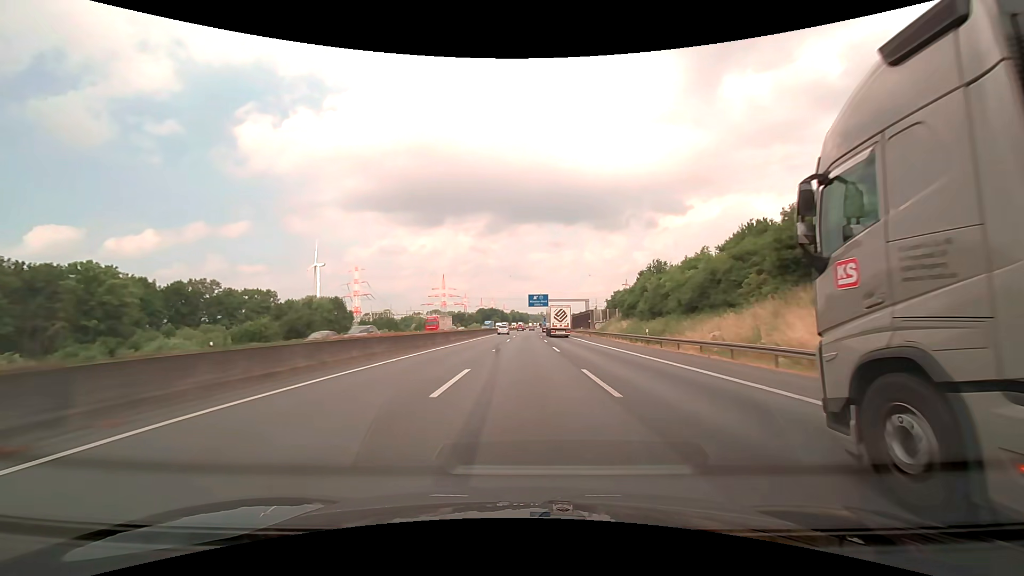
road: motorway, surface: asphalt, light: Day
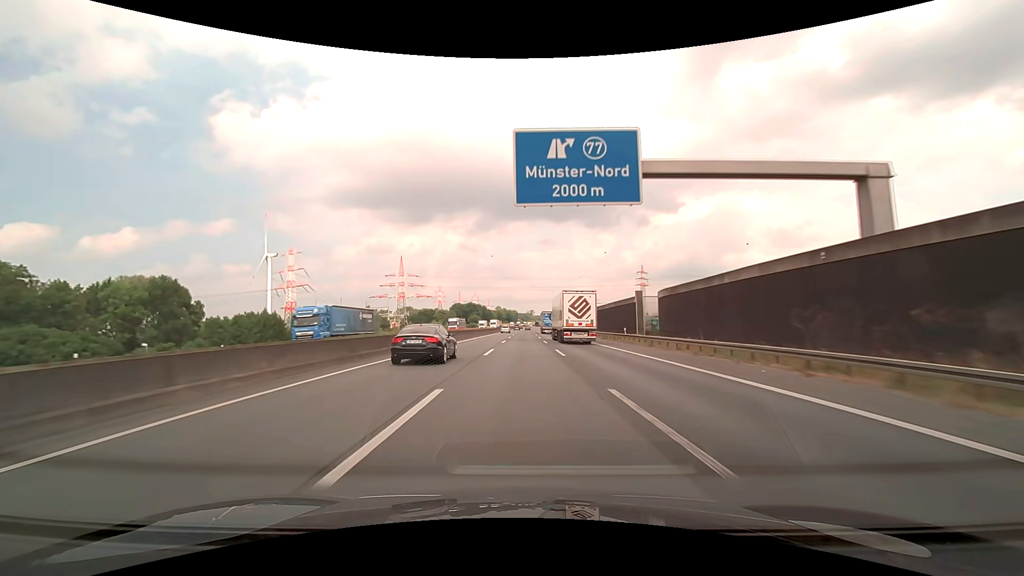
(+0.9, +95.1) m; +1°
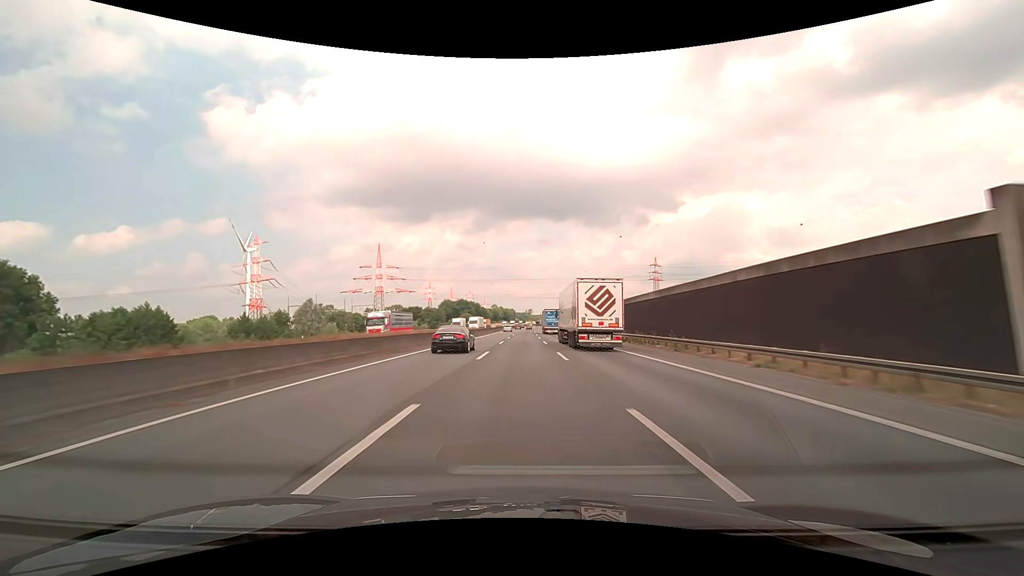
(+0.1, +38.1) m; 0°
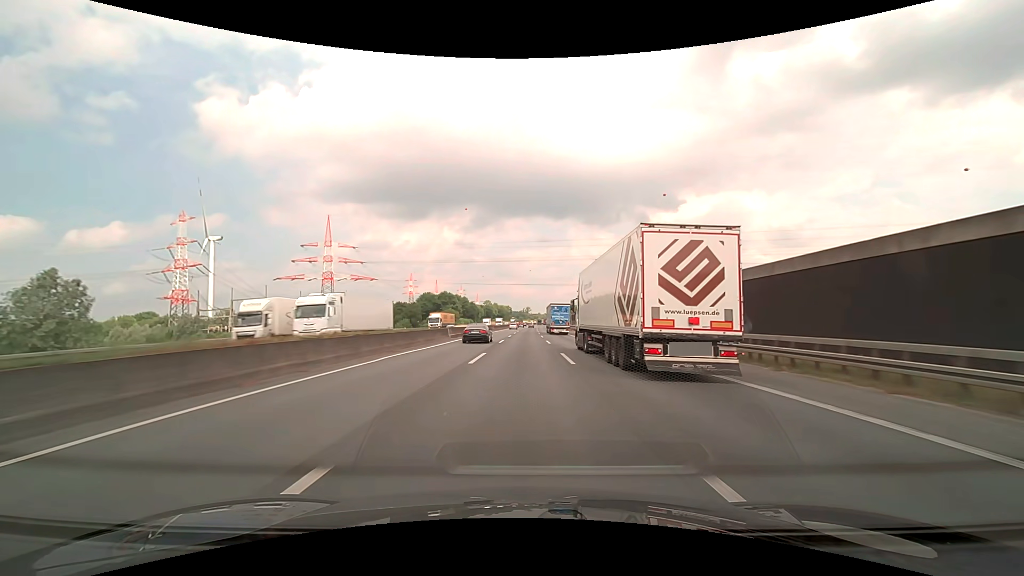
(+0.1, +57.1) m; 0°
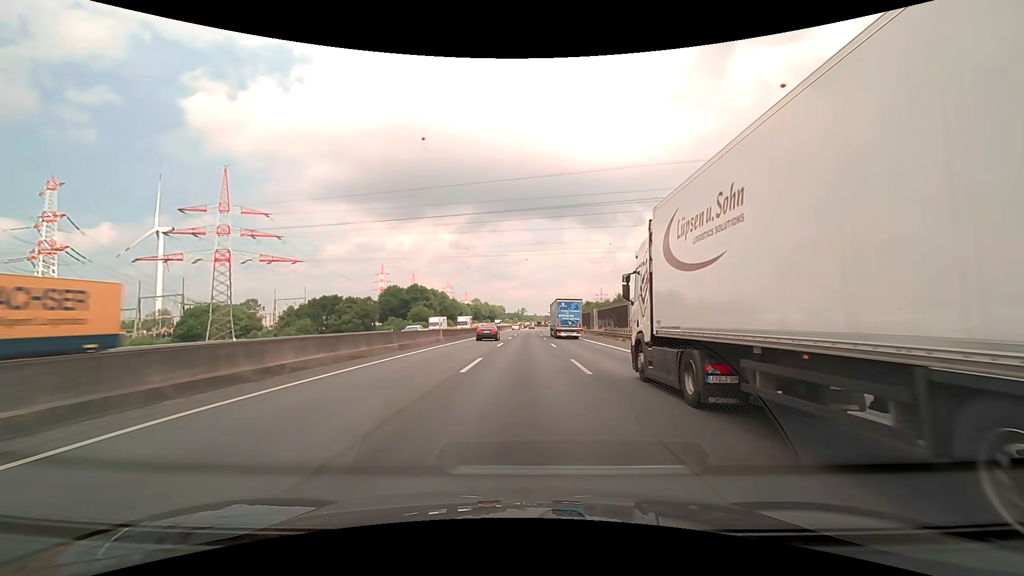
(+0.2, +57.1) m; +1°
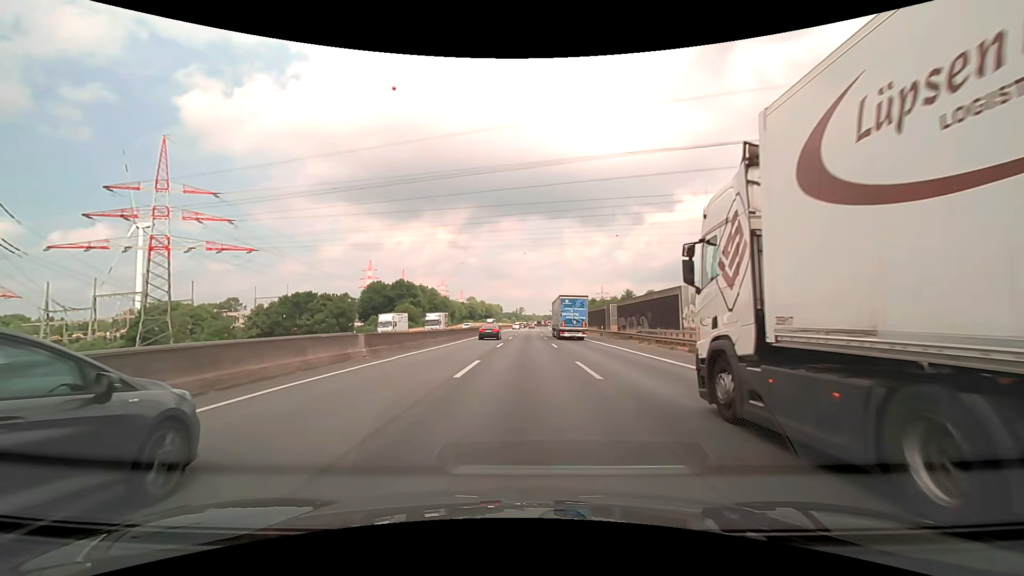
(0.0, +19.0) m; 0°
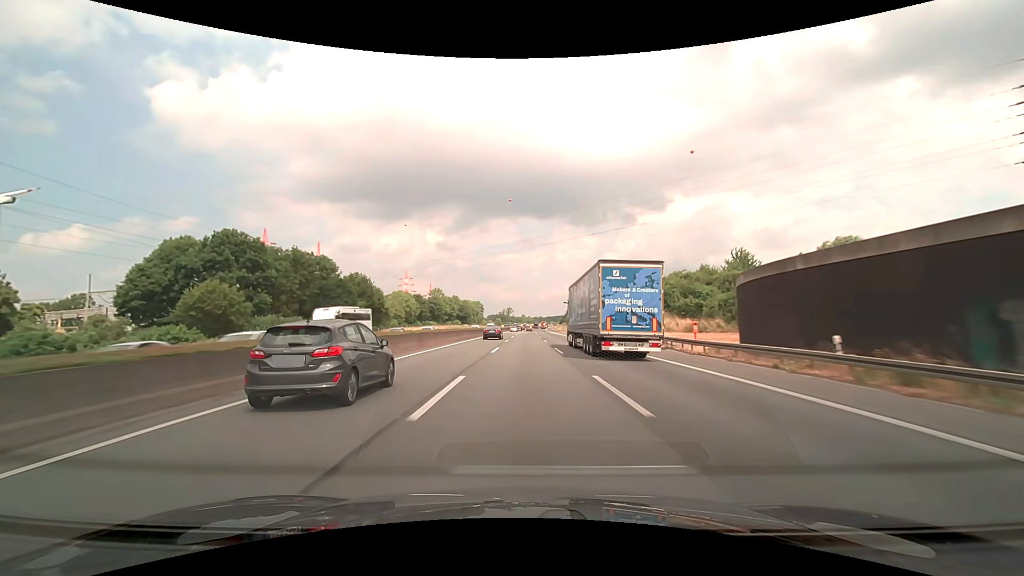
(+1.0, +95.0) m; +1°
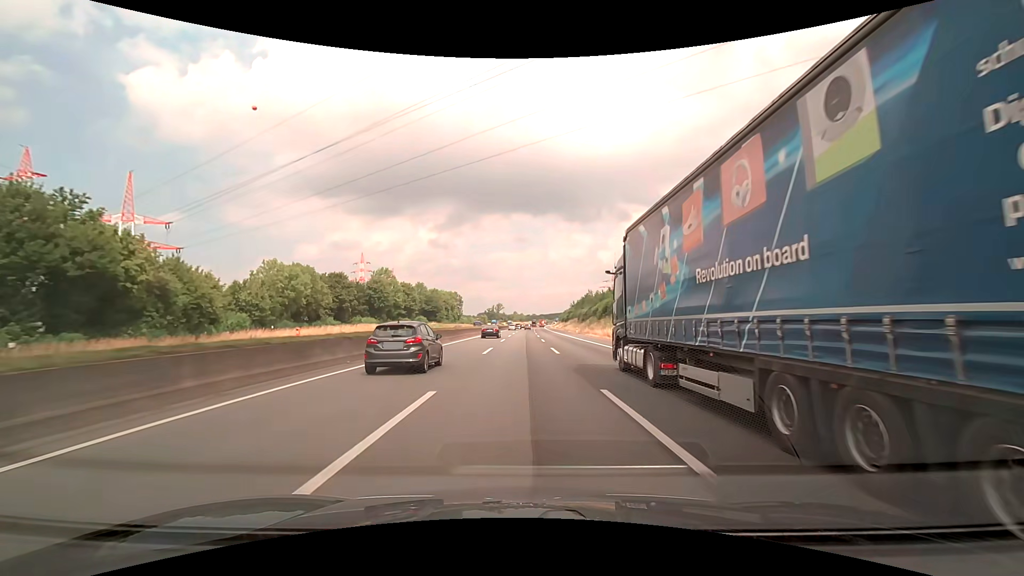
(+0.5, +76.0) m; +1°
(0, +10) (0, +20) (0, +30) (0, +40) (0, +50) (0, +60) (0, +70) (0, +80) (+1, +90) (+1, +100) m
